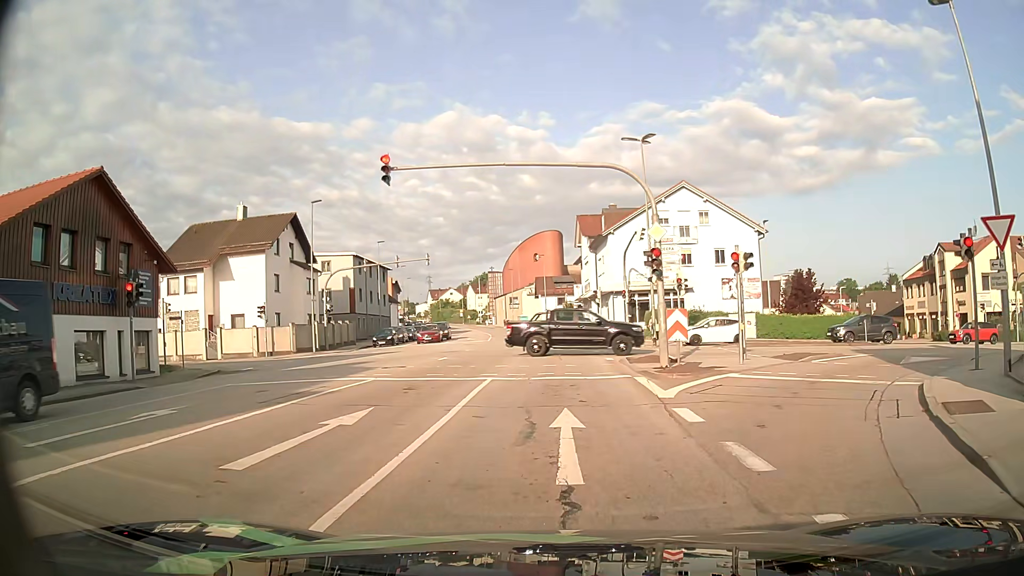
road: tertiary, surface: asphalt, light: Day
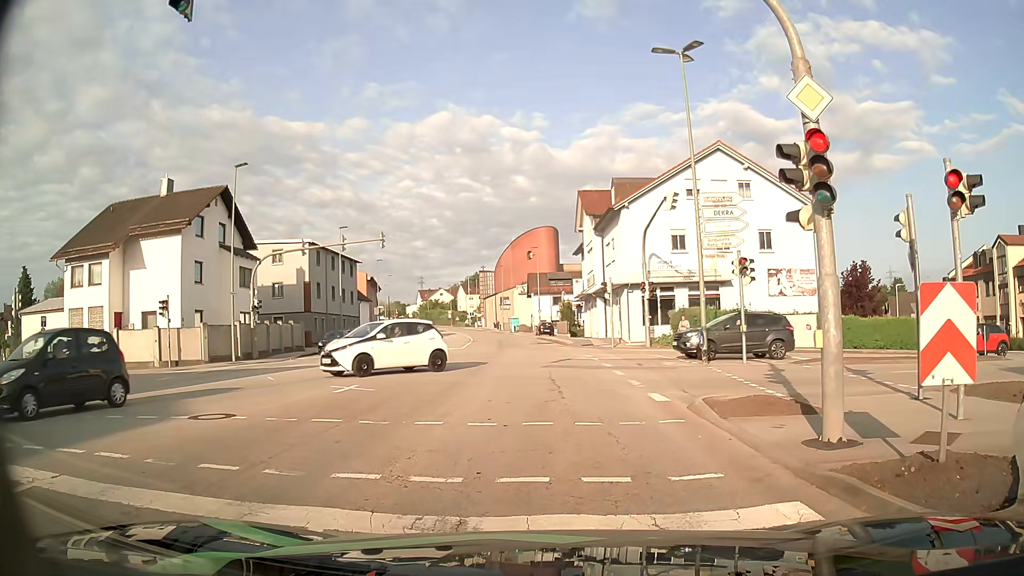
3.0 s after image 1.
(+0.1, +11.3) m; 0°
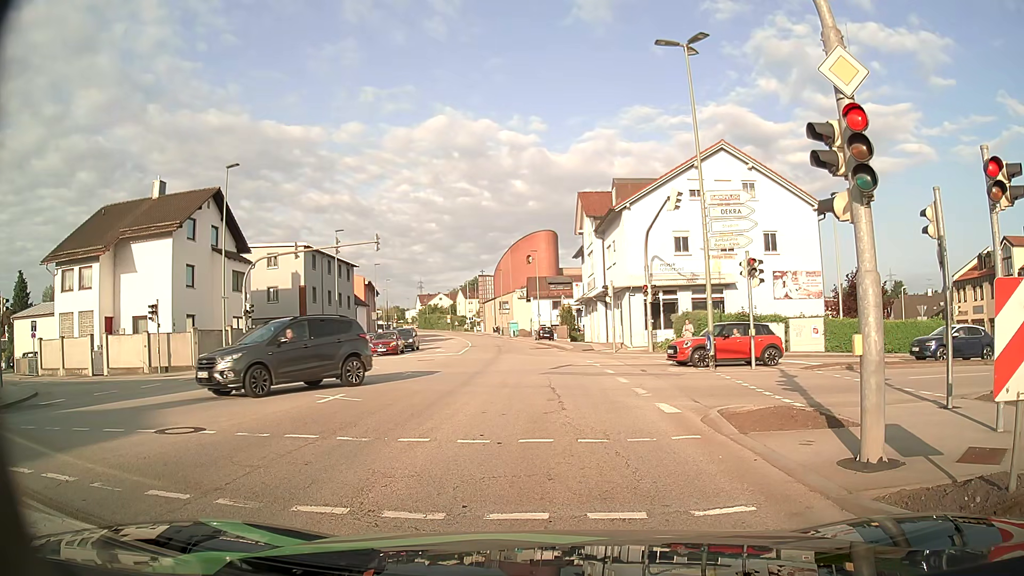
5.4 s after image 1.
(0.0, +1.0) m; +1°
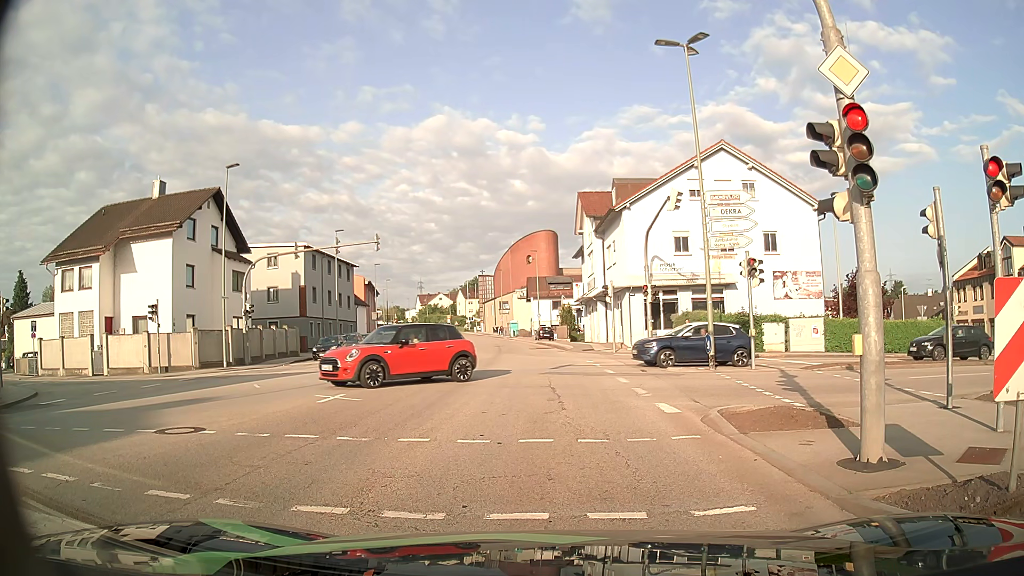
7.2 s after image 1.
(0.0, 0.0) m; 0°
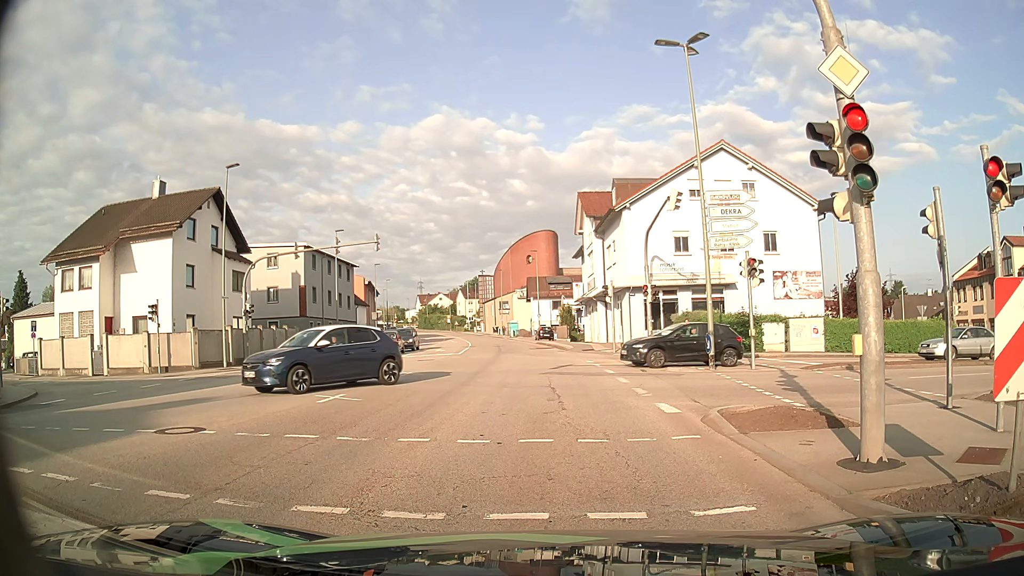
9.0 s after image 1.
(0.0, 0.0) m; 0°
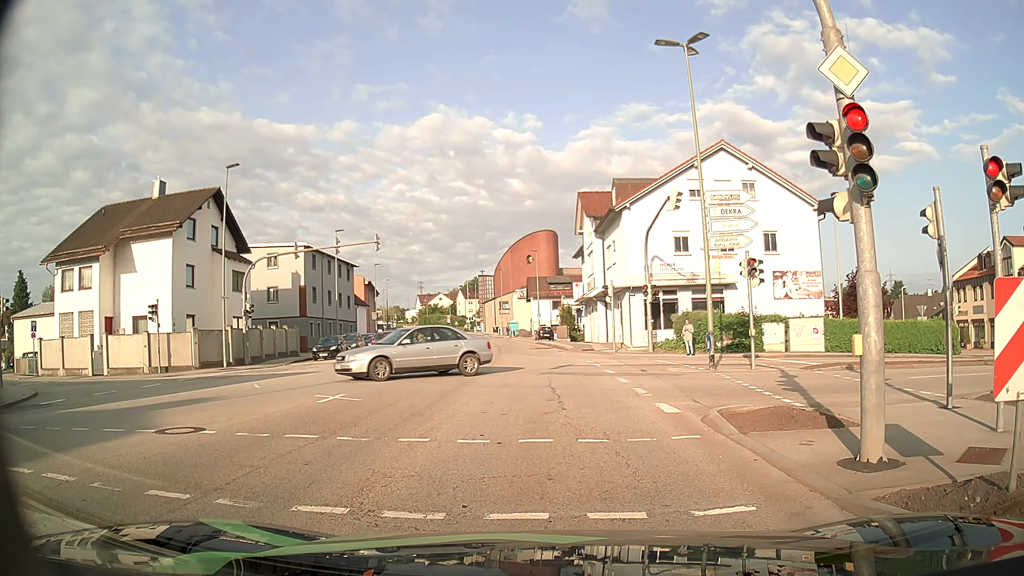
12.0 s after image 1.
(0.0, 0.0) m; 0°
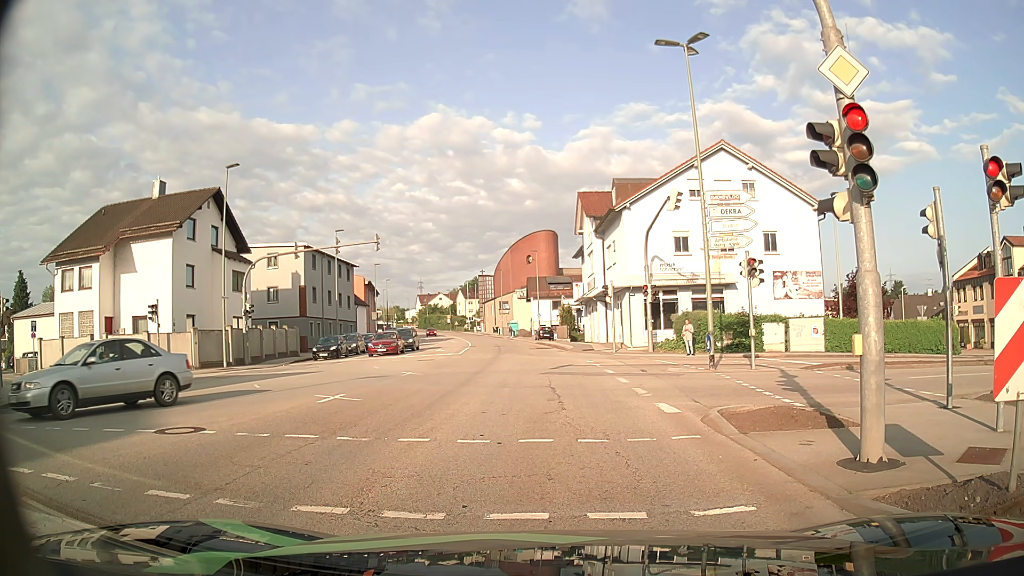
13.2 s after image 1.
(0.0, 0.0) m; 0°
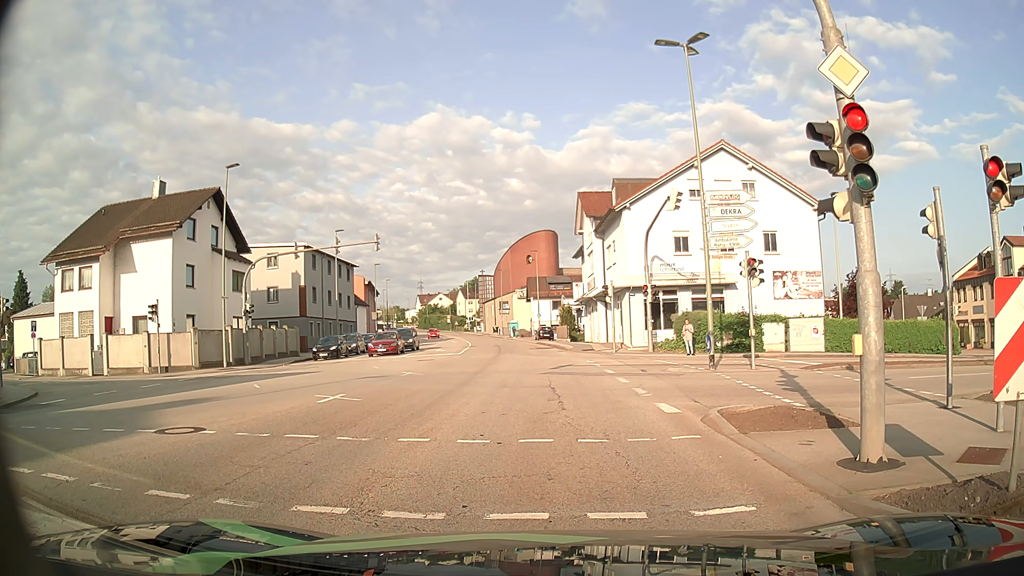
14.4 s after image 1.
(0.0, 0.0) m; 0°
(0, +10) (0, +20) (0, +30) (-1, +40) (-2, +50) (-3, +60) (-4, +70) (-5, +80) (-7, +90) (-8, +99) m
